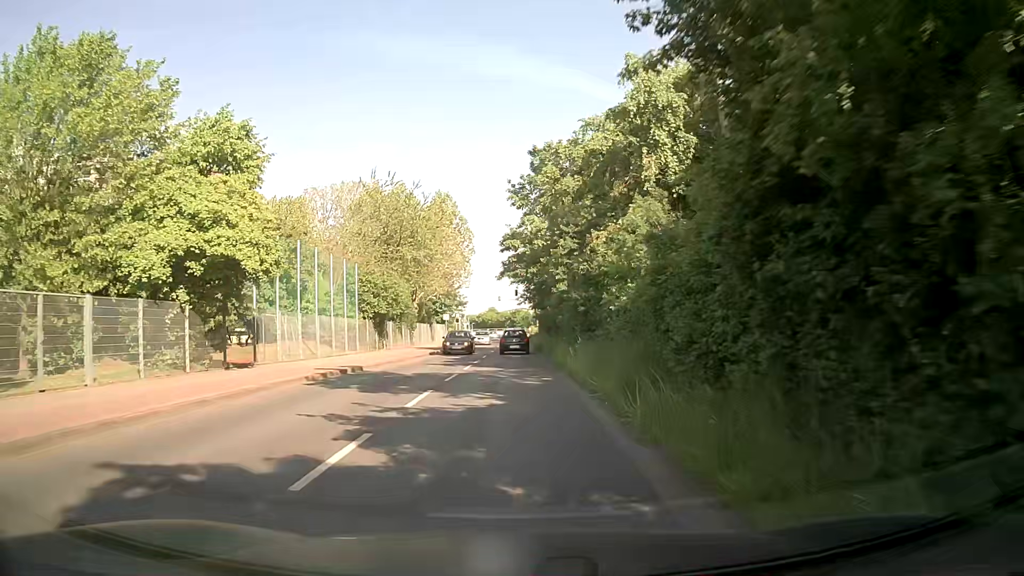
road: unclassified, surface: asphalt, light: Day
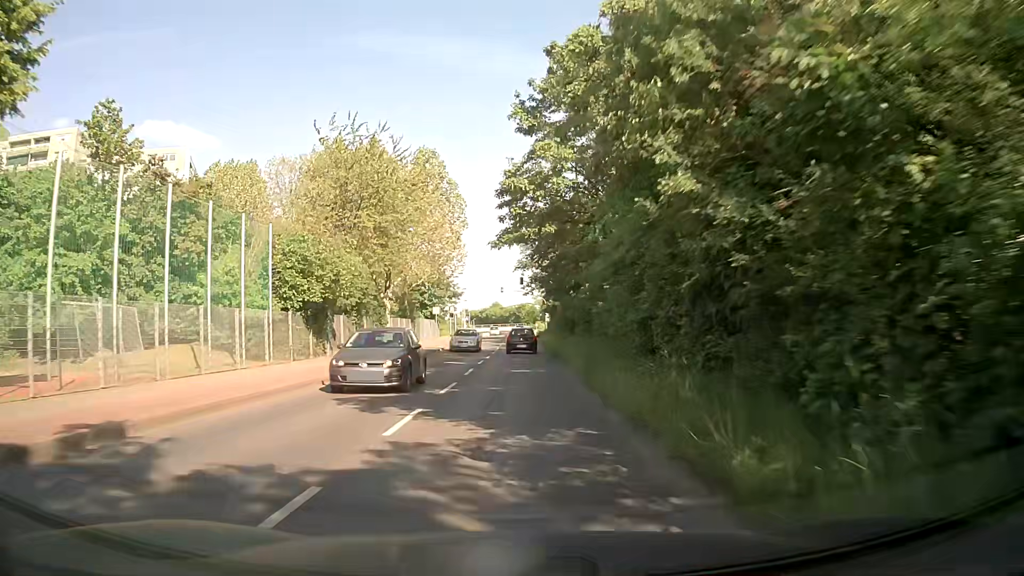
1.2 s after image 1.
(+0.2, +14.9) m; +1°
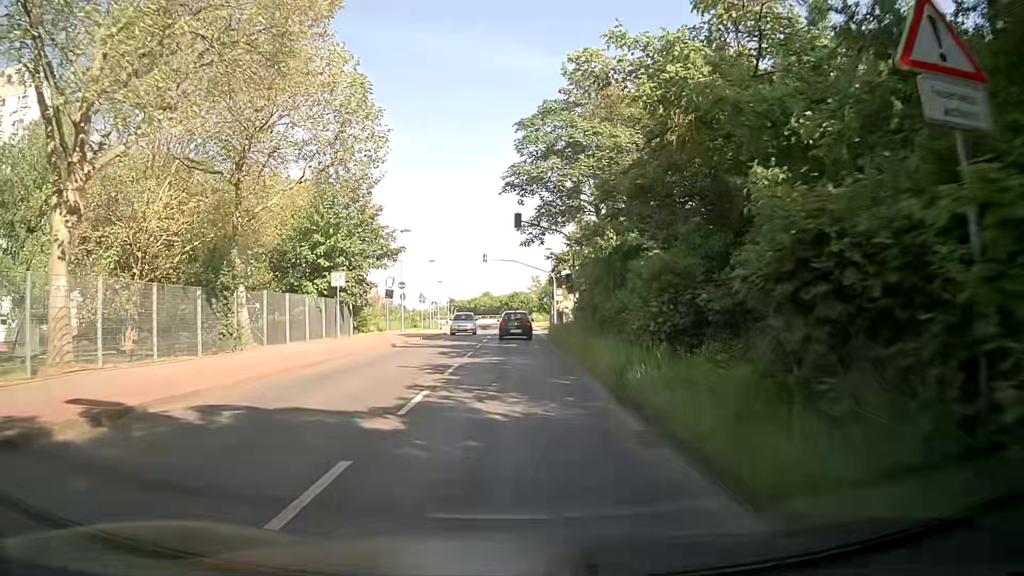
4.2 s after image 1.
(0.0, +35.3) m; +3°
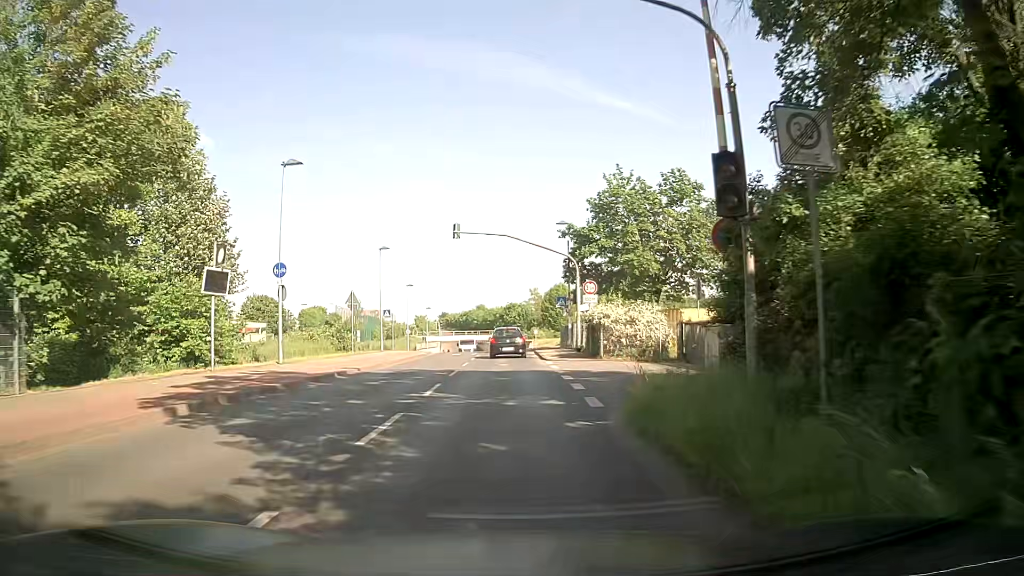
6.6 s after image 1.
(-0.8, +25.4) m; -2°
(0, +10) (0, +20) (0, +30) (0, +40) (0, +50) (-1, +60) (-1, +70) (-1, +80) (-2, +90) (-3, +100) m
